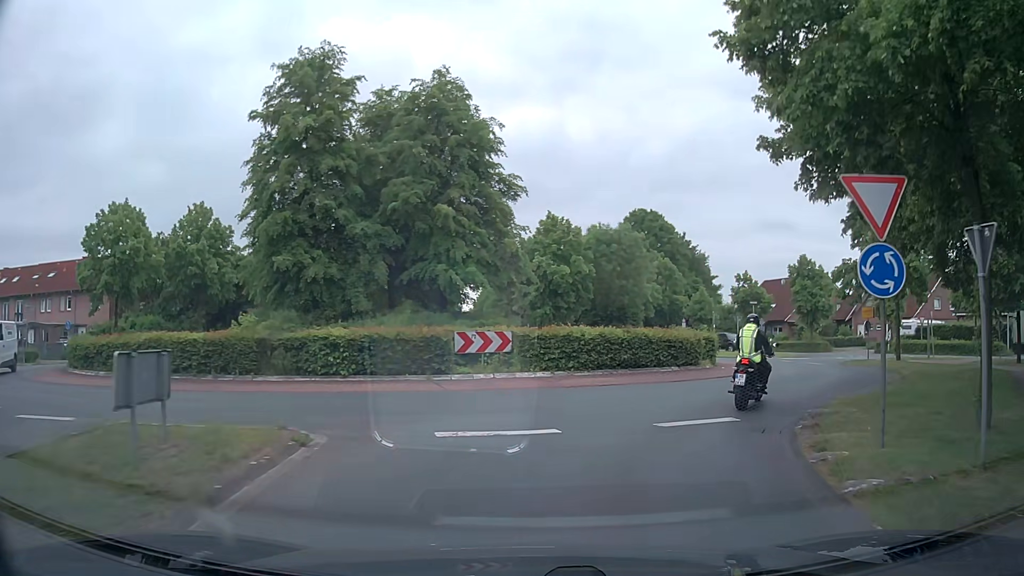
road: primary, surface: asphalt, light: Day
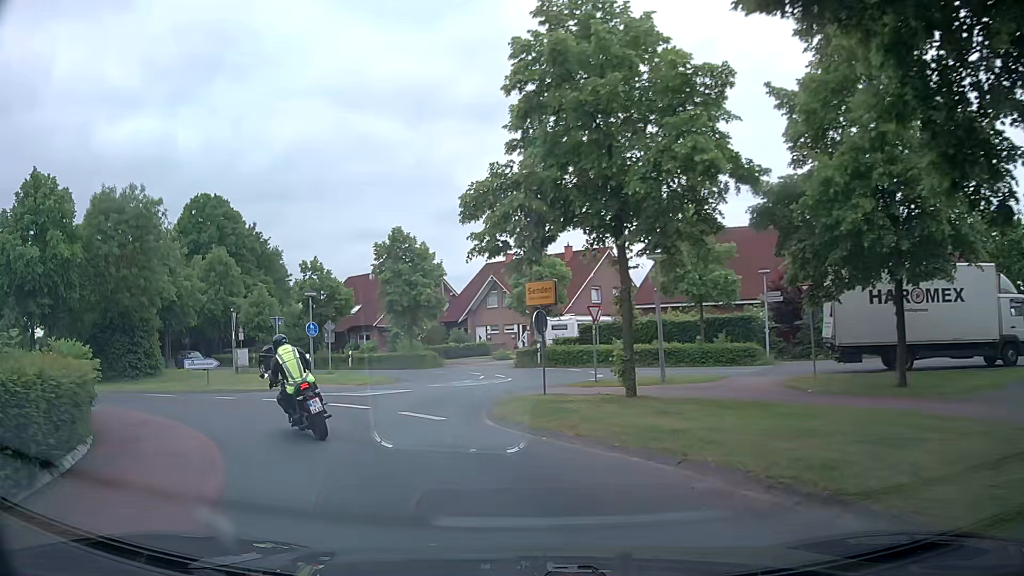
(+7.2, +18.6) m; +36°
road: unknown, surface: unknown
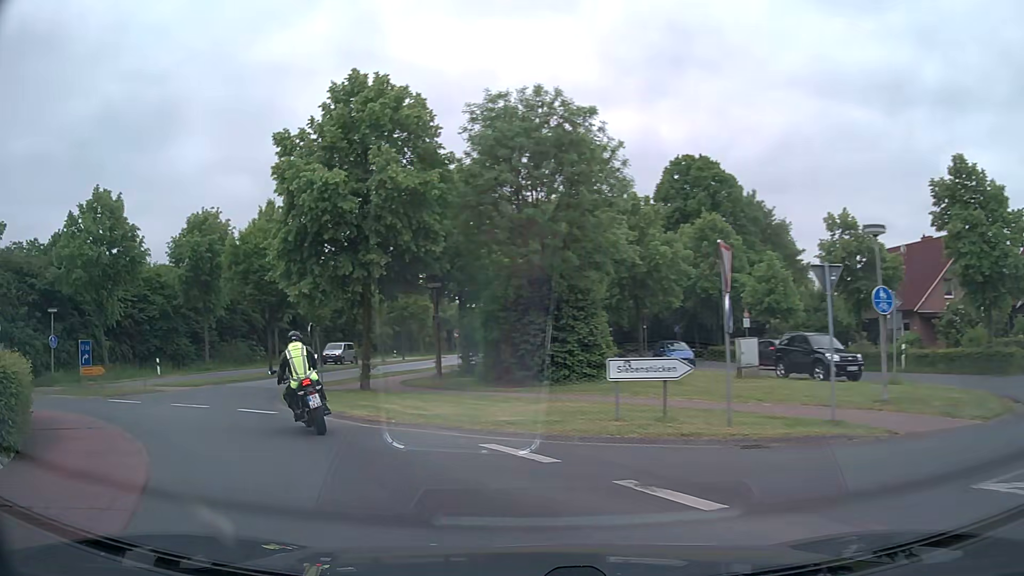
(-4.8, +14.0) m; -42°
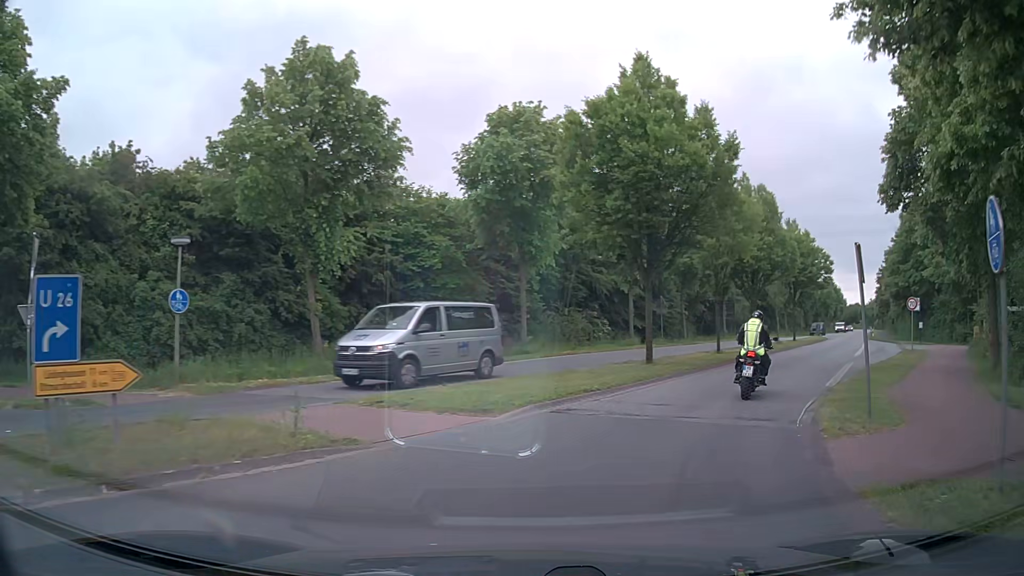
(-8.2, +16.9) m; -29°
(+2, +10) (+6, +19) (+11, +27) (+16, +36) (+21, +45) (+26, +53) (+31, +62) (+36, +71) (+41, +79) (+46, +88) m
